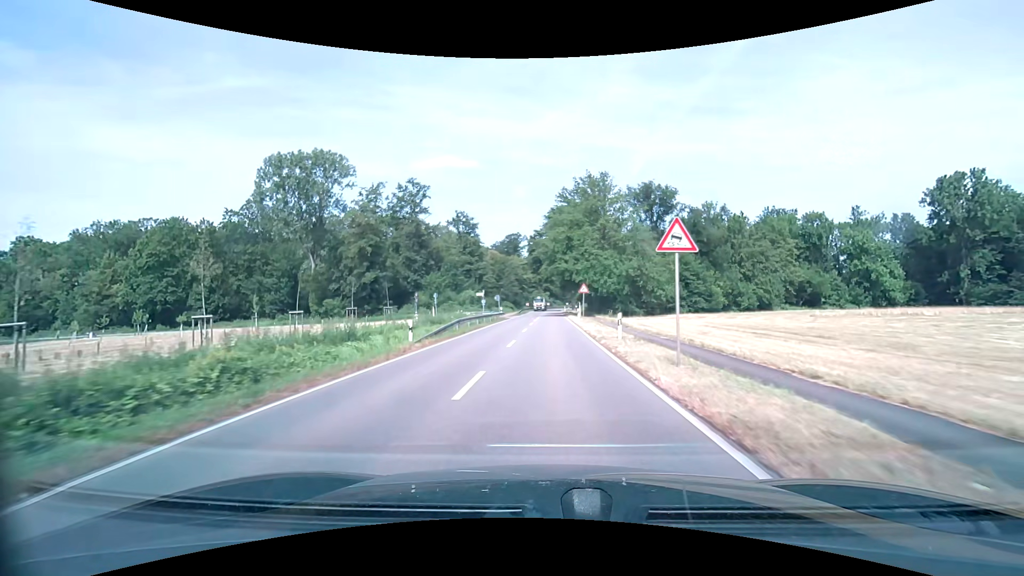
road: secondary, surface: asphalt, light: Day
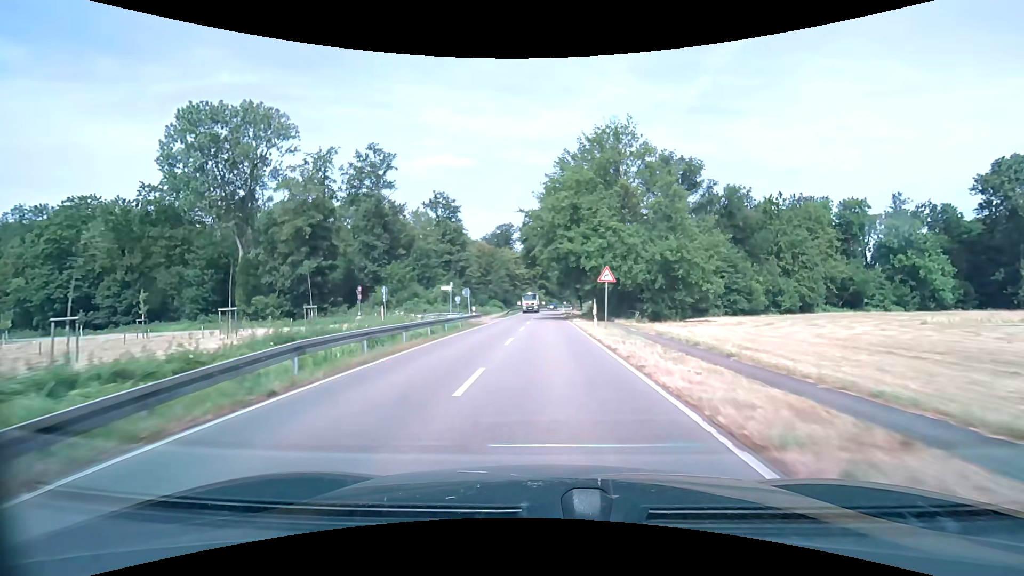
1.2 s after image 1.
(+0.1, +18.1) m; 0°
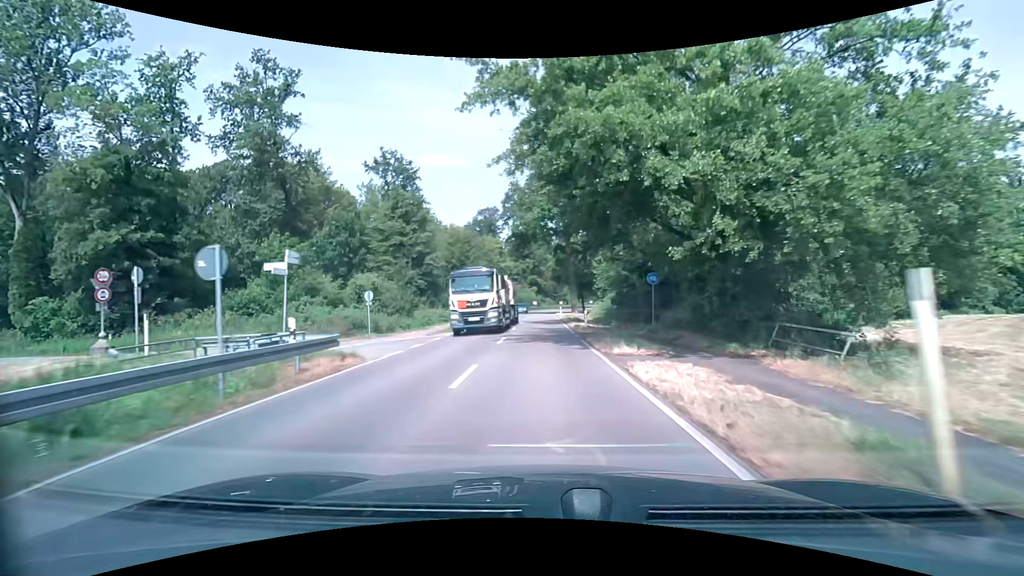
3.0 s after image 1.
(+0.2, +26.0) m; +1°
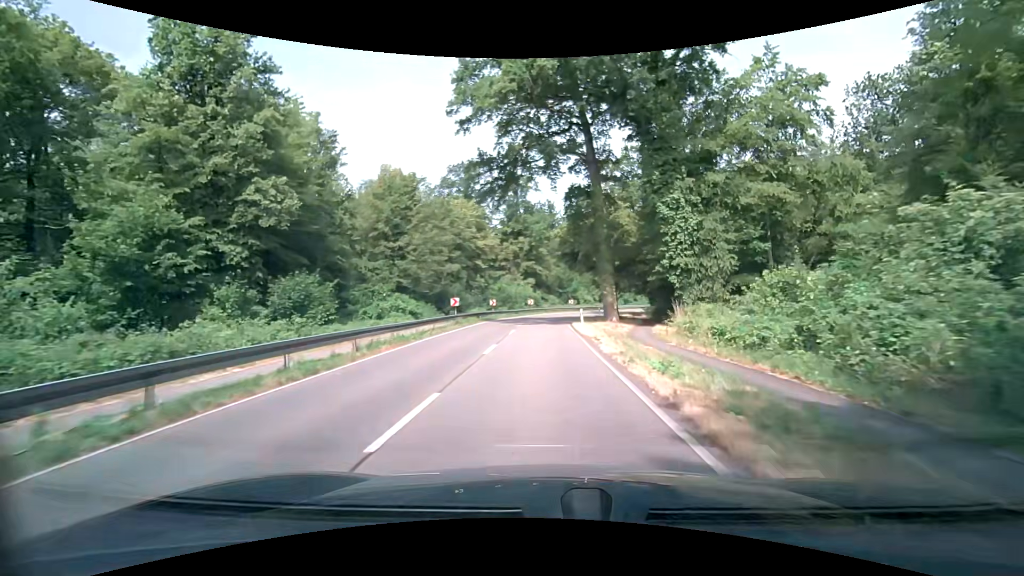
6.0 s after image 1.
(-0.2, +39.7) m; 0°
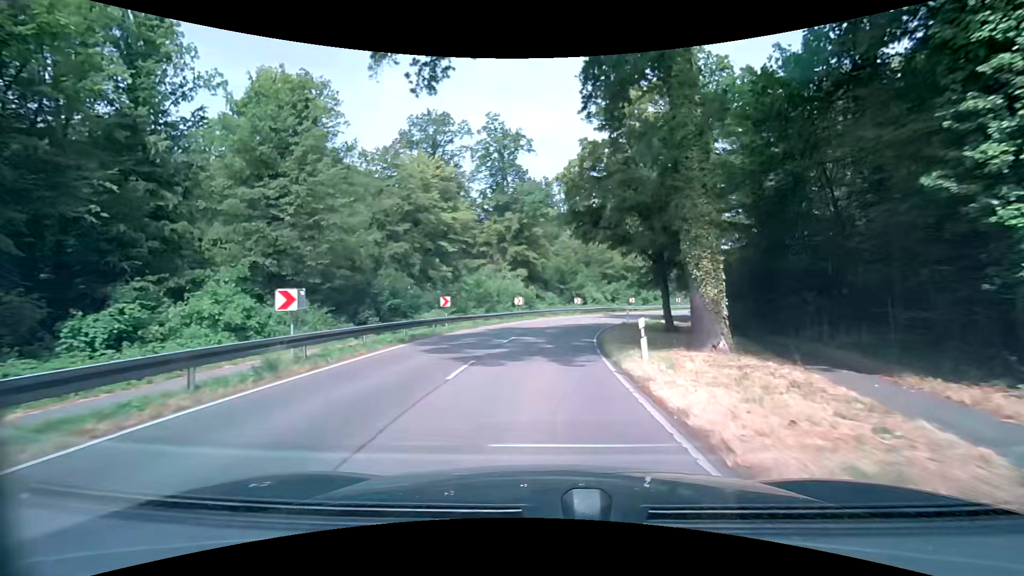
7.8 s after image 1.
(+0.1, +22.5) m; 0°
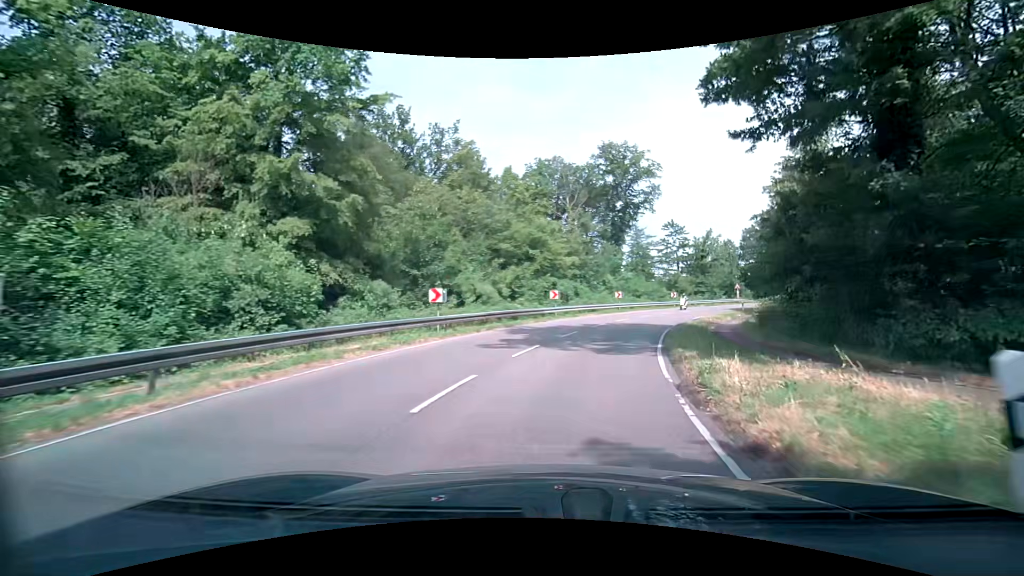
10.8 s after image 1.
(+2.3, +35.6) m; +12°
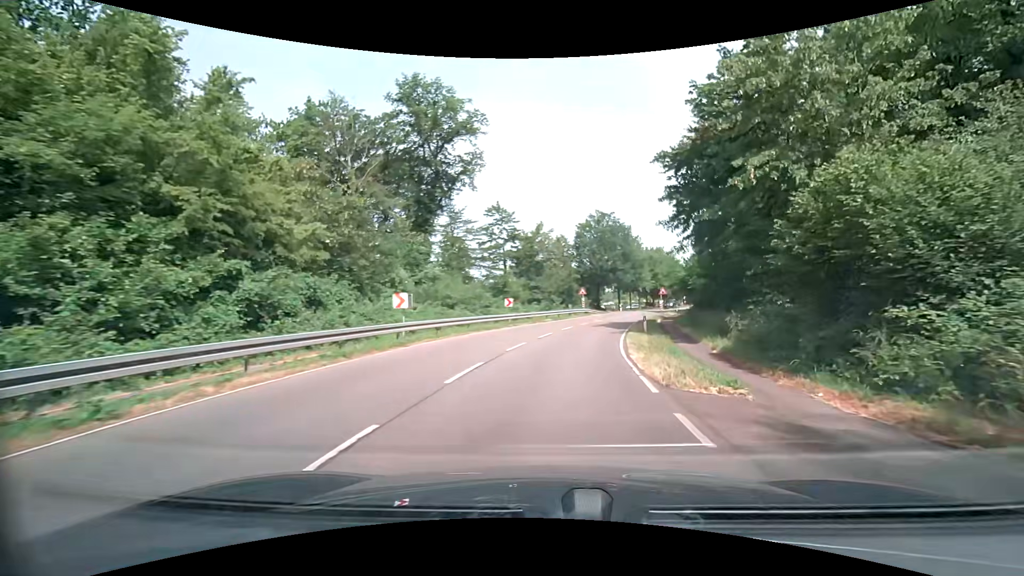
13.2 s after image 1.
(+5.0, +26.9) m; +21°
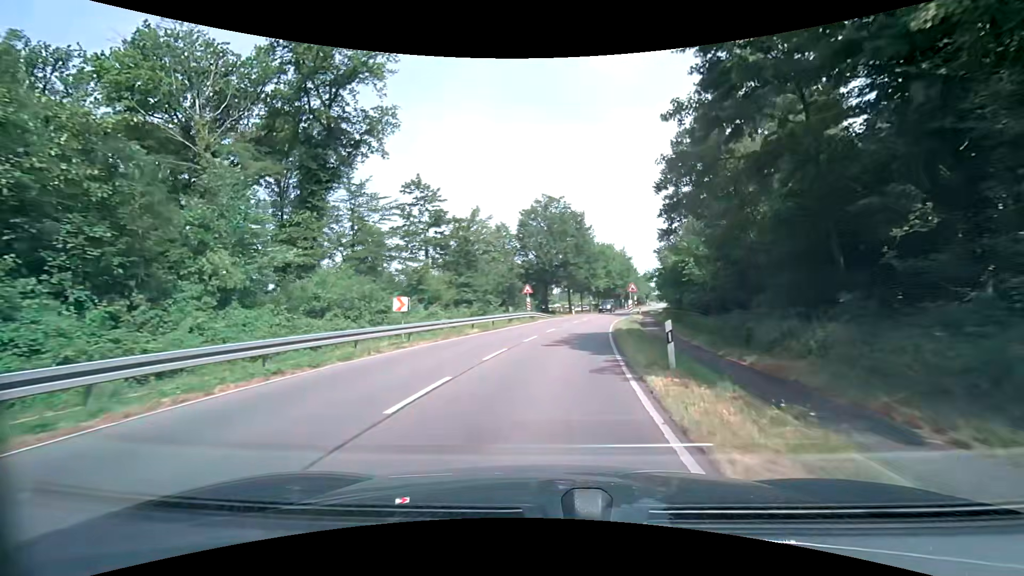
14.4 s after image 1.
(+1.1, +14.3) m; +7°
(0, +10) (+1, +20) (+3, +30) (+4, +40) (+6, +49) (+9, +59) (+11, +69) (+14, +78) (+17, +88) (+20, +97) m
